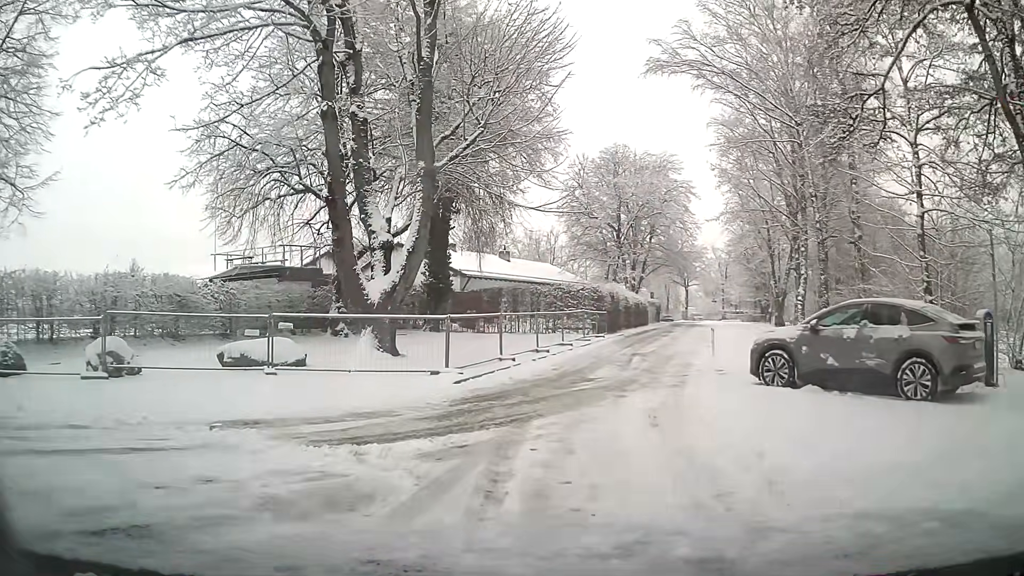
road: service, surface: asphalt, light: Day
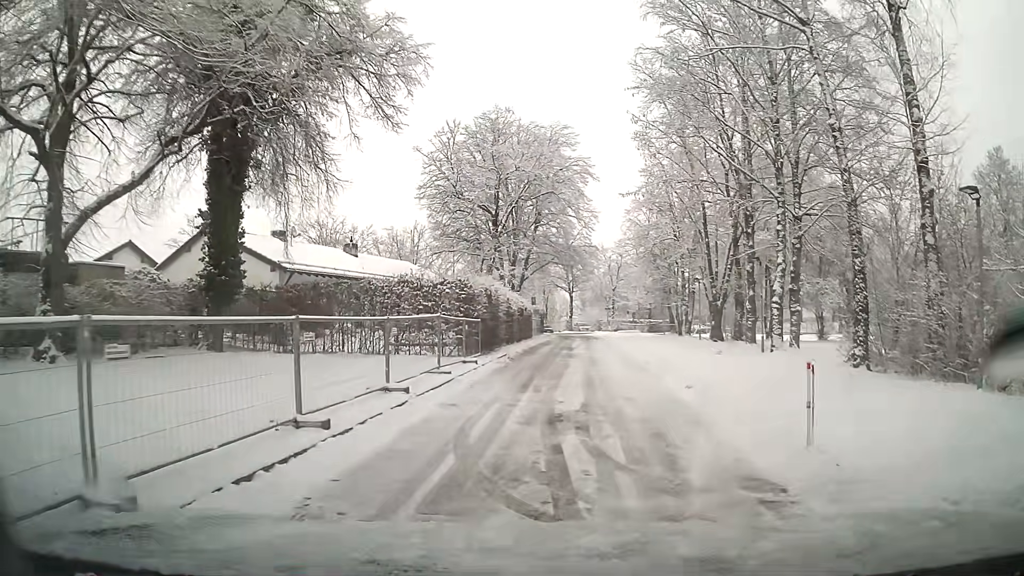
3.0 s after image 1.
(+1.3, +12.9) m; +13°
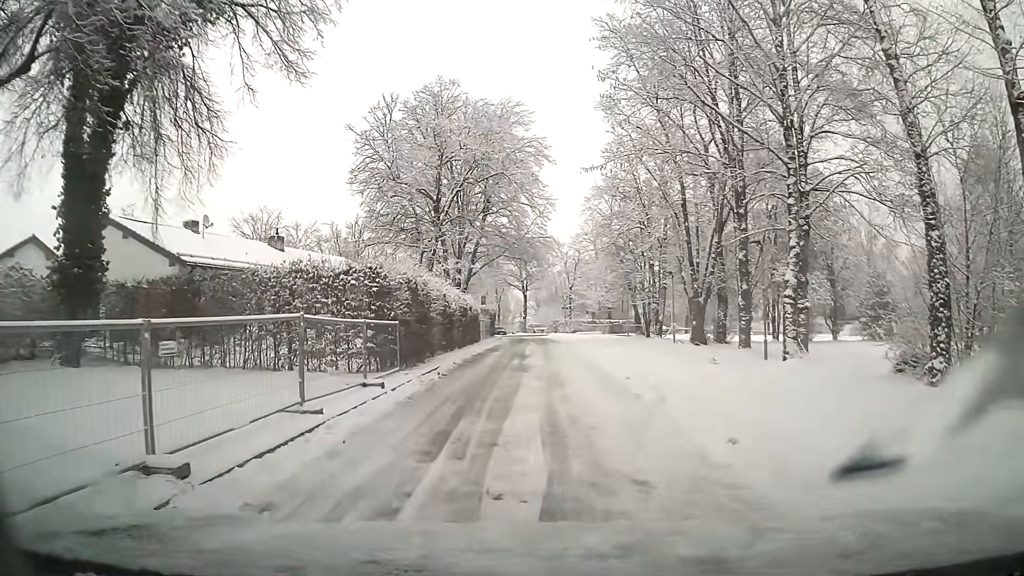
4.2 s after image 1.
(+0.1, +5.8) m; +2°
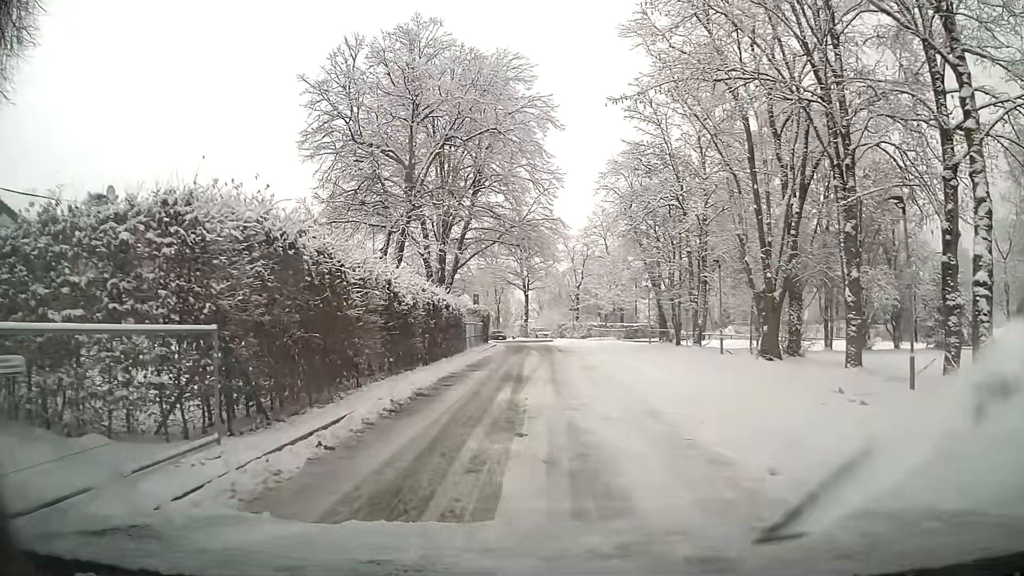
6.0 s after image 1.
(0.0, +9.2) m; 0°
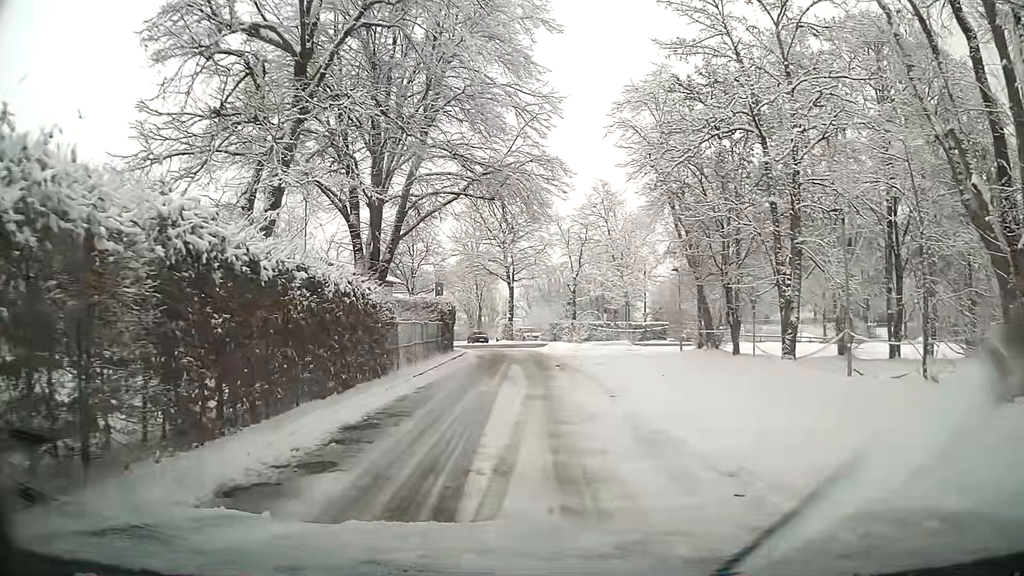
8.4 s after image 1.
(0.0, +12.9) m; 0°
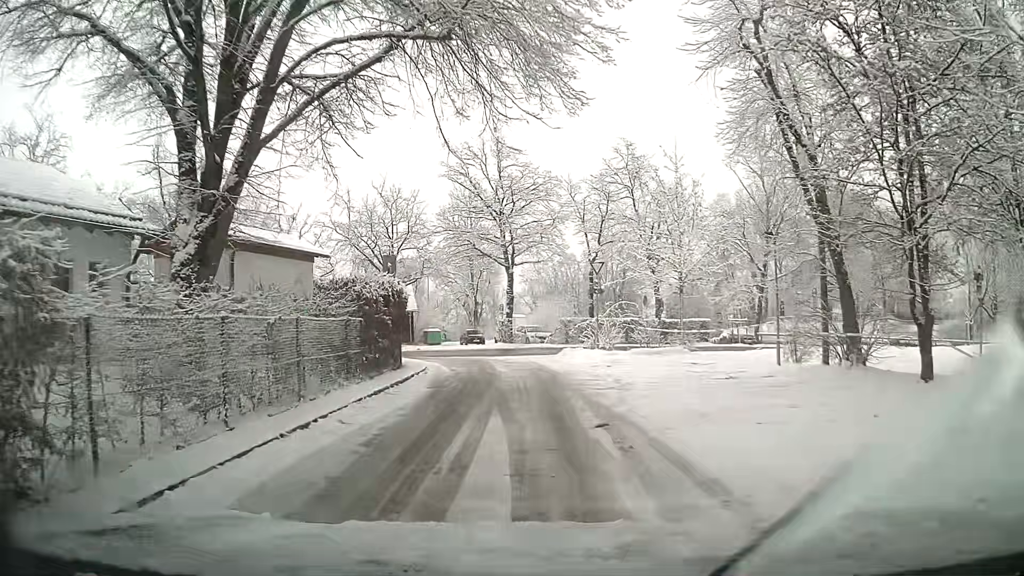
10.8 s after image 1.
(+0.1, +12.6) m; +2°
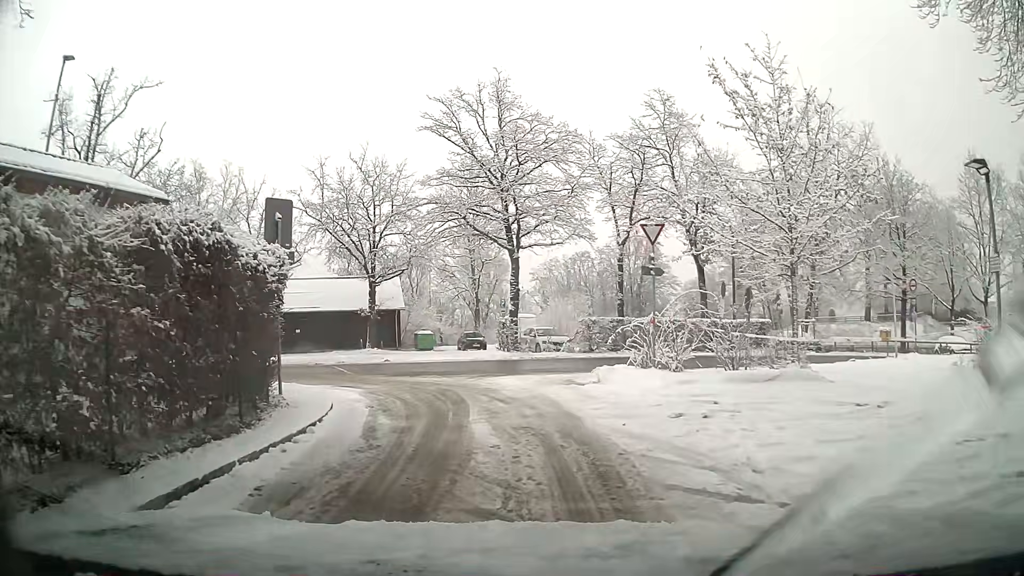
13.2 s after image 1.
(-0.3, +10.1) m; -3°
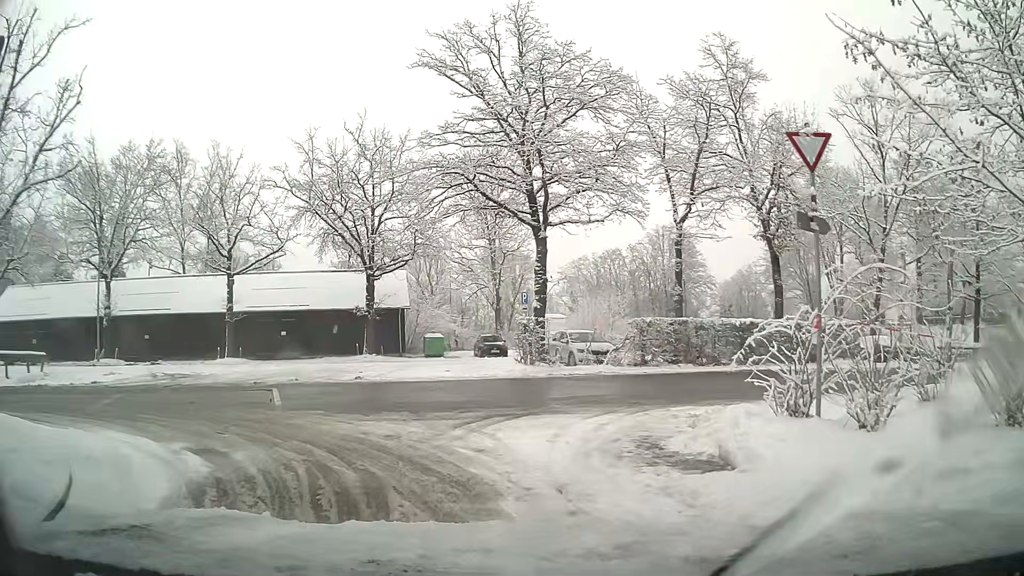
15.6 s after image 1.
(-0.1, +7.9) m; -2°
(-1, +10) (-10, +13) (-19, +9) (-28, +5) (-38, +2) (-47, -2) (-56, -6) (-65, -10) (-74, -15) (-83, -20) m
